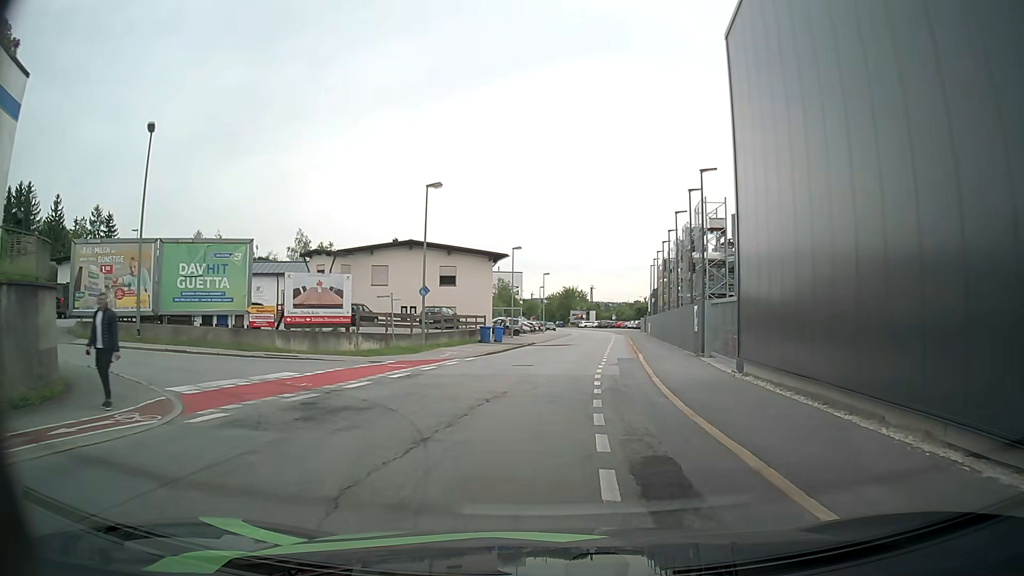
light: Day
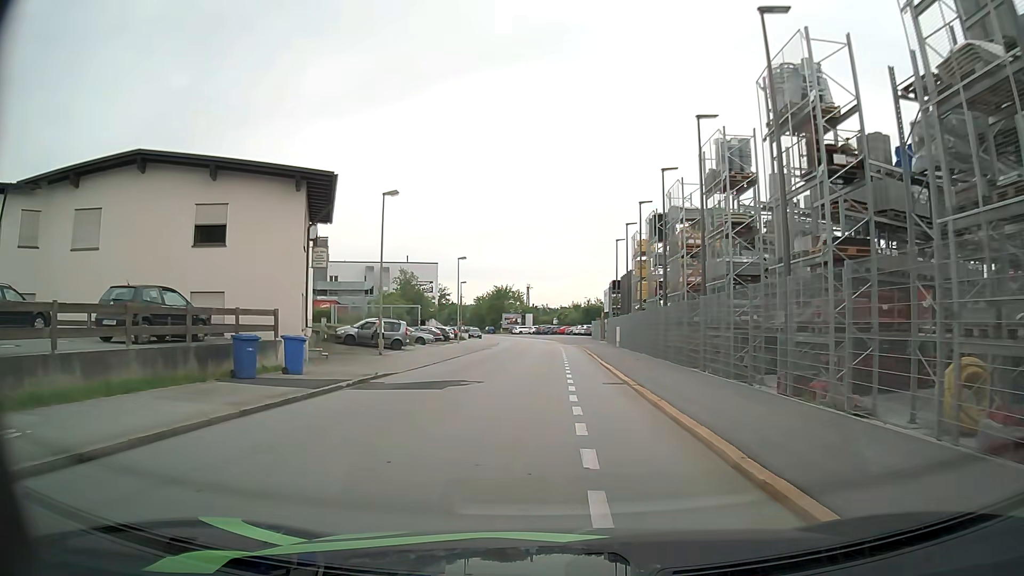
(+0.7, +26.9) m; +3°
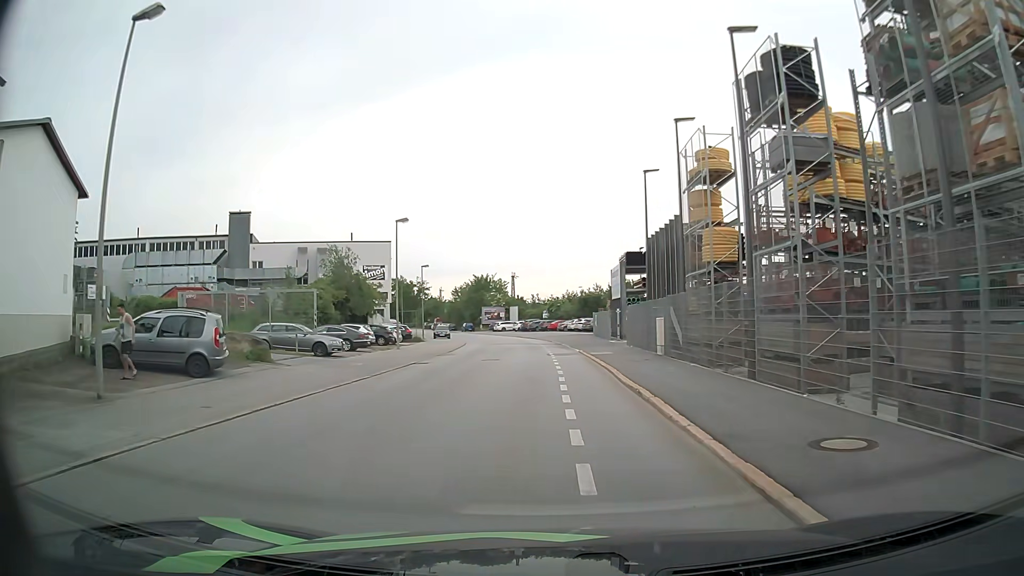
(+0.4, +21.3) m; +1°
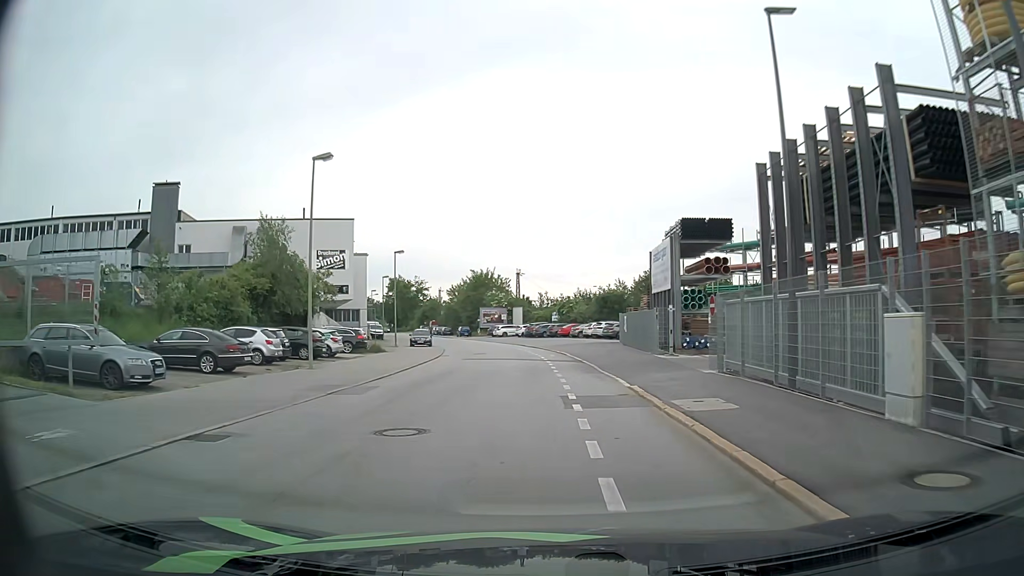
(-0.2, +17.0) m; -1°
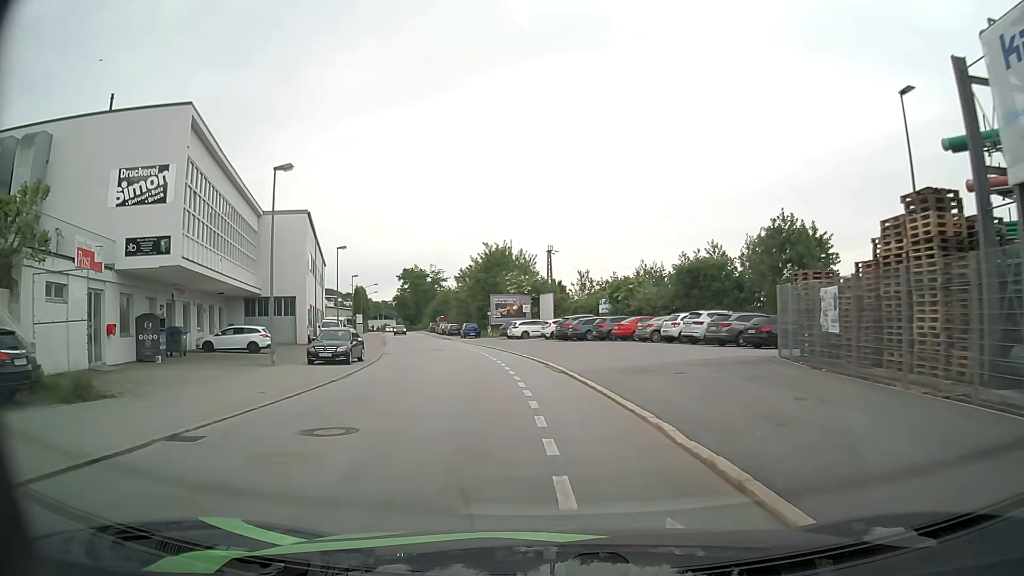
(-0.4, +30.2) m; -3°
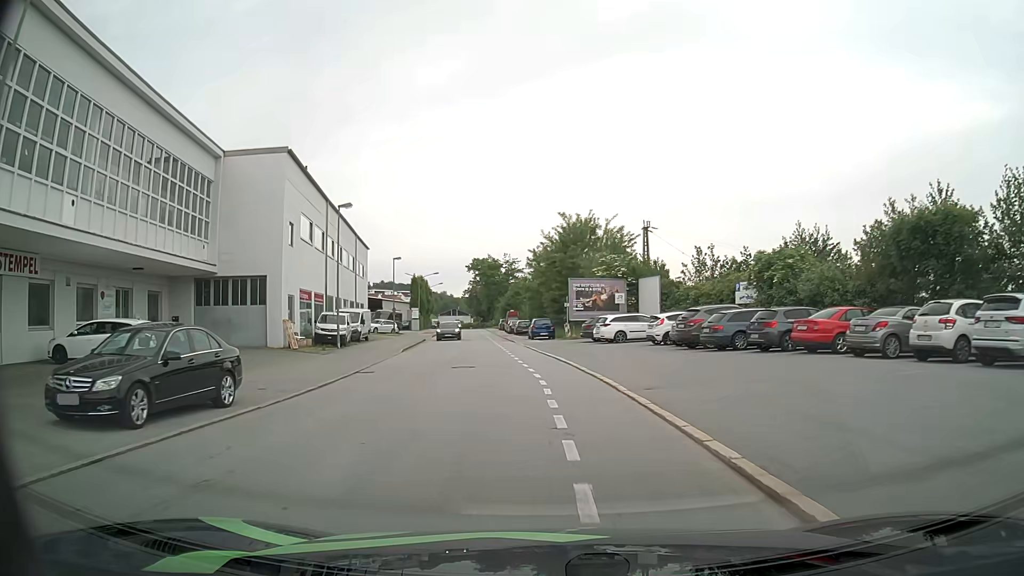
(-1.1, +18.6) m; -7°
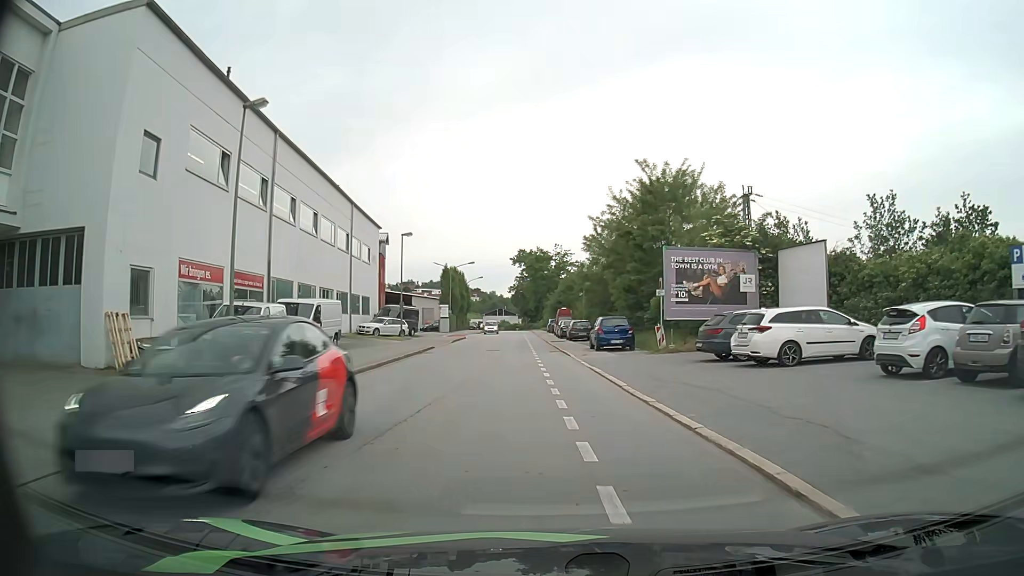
(-1.1, +18.4) m; -5°
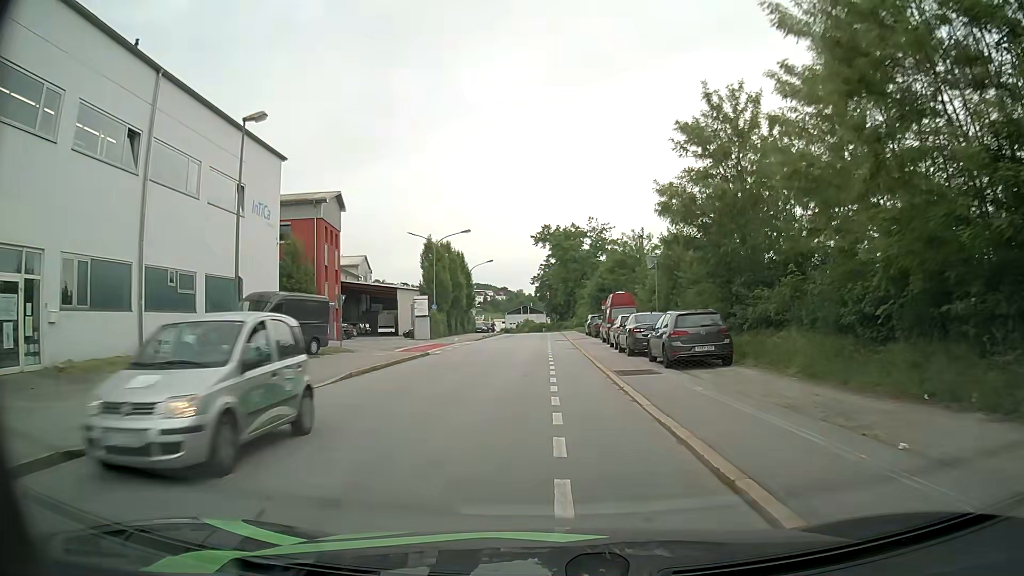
(-0.5, +30.2) m; -2°
(0, +10) (0, +20) (0, +30) (0, +40) (0, +50) (0, +60) (0, +70) (0, +80) (0, +90) (-1, +100) m
